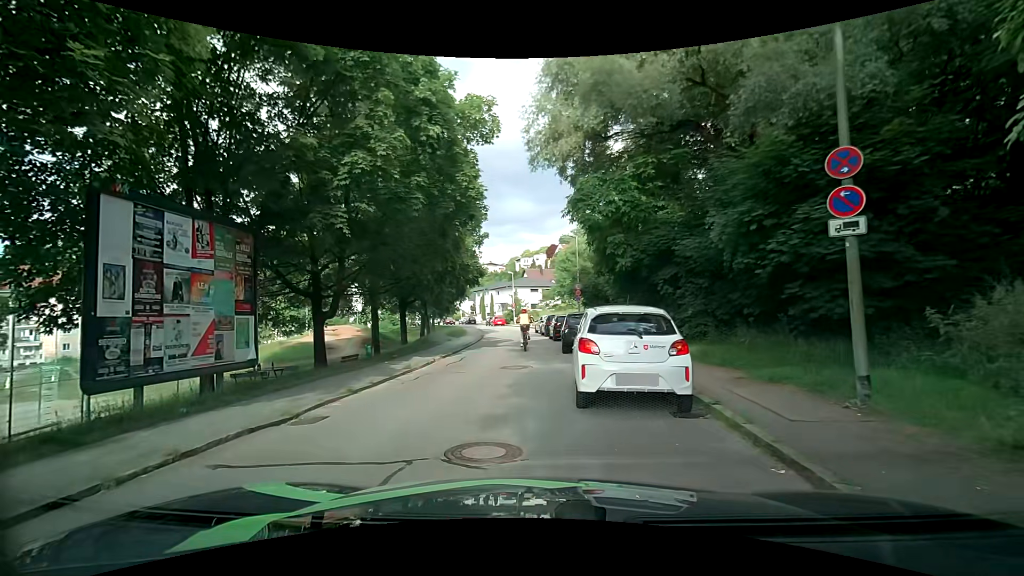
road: residential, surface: asphalt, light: Day
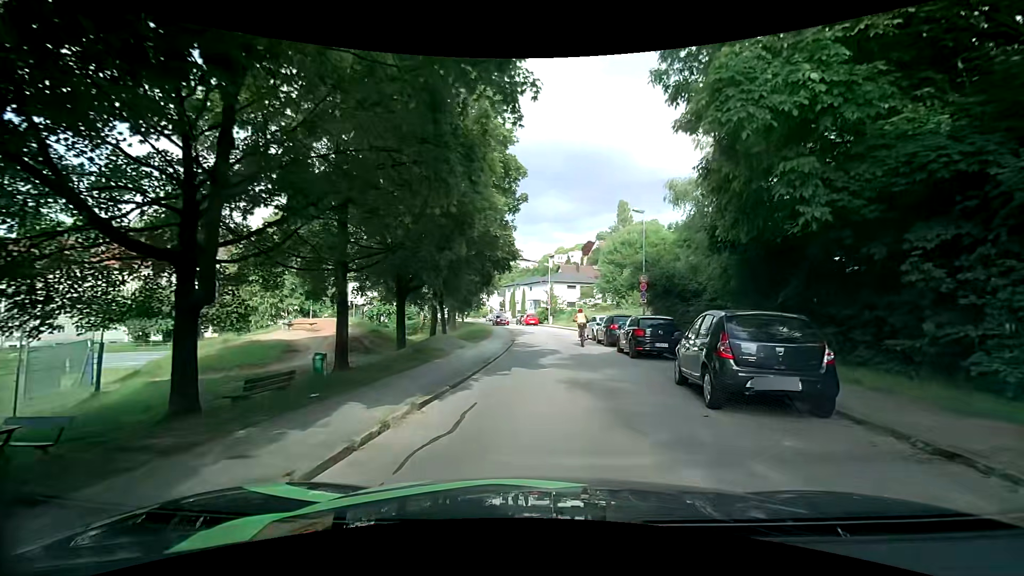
(-1.0, +10.7) m; -3°
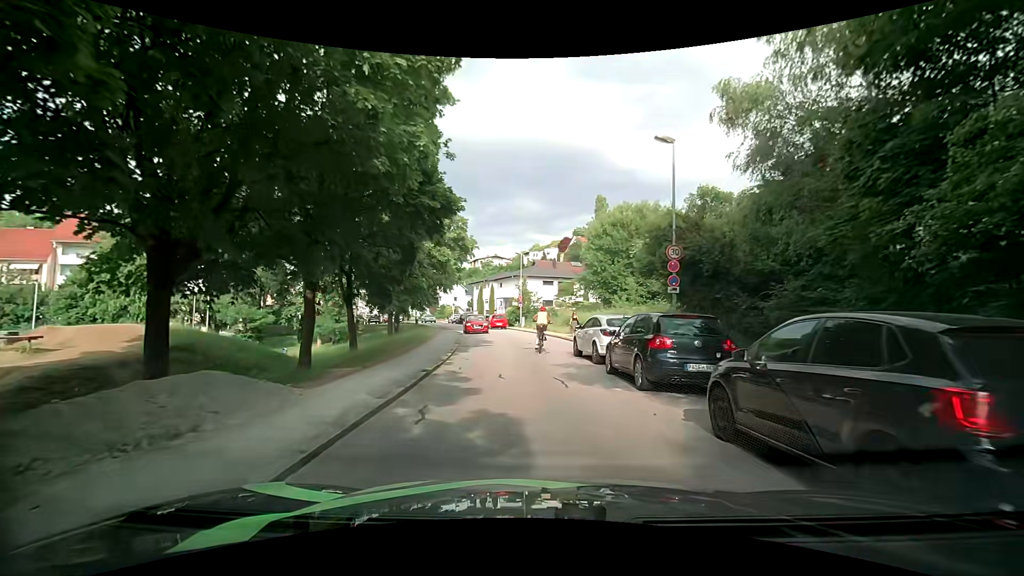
(+0.6, +13.6) m; +4°
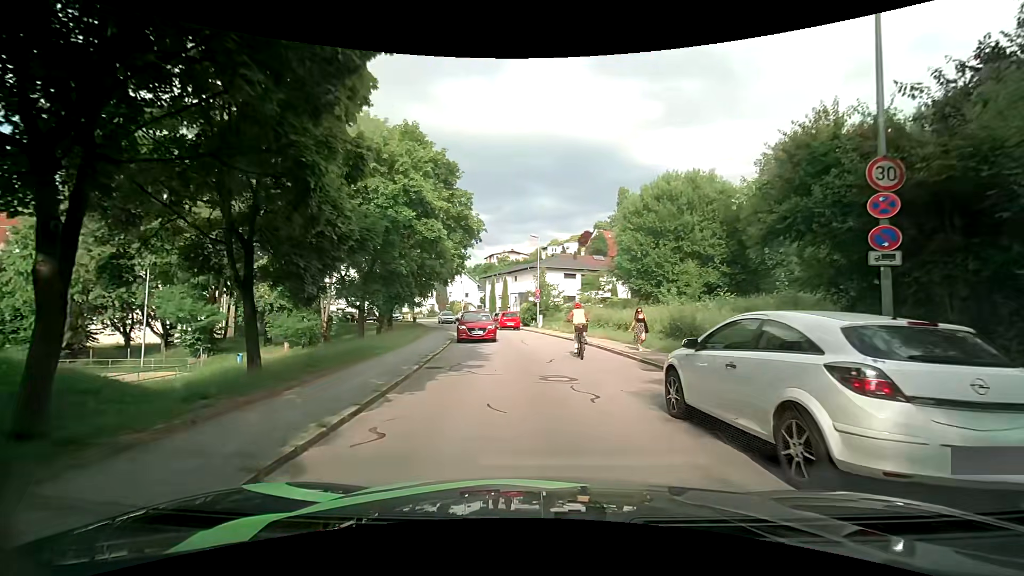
(-0.3, +10.1) m; -1°
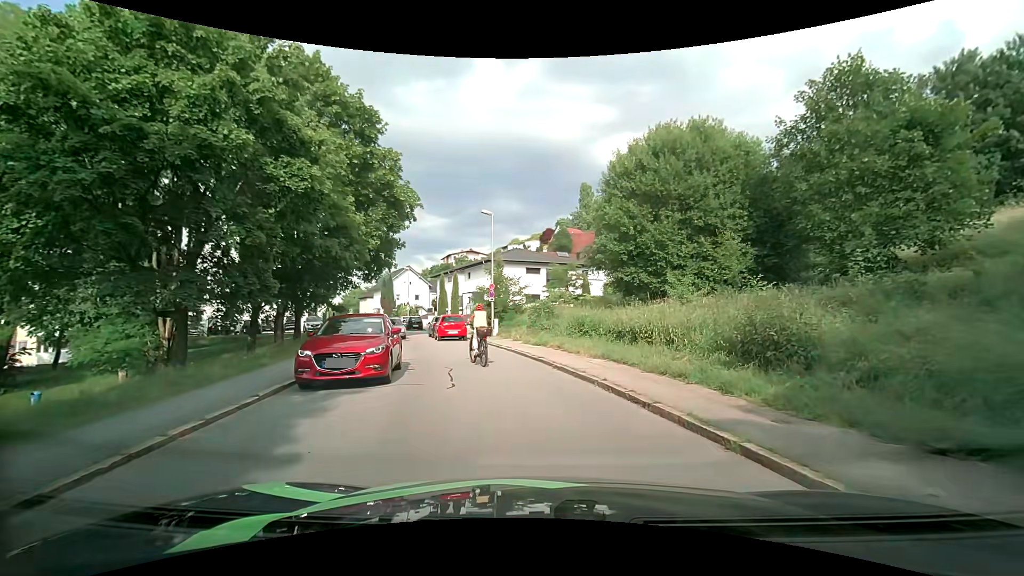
(+0.2, +11.1) m; +6°
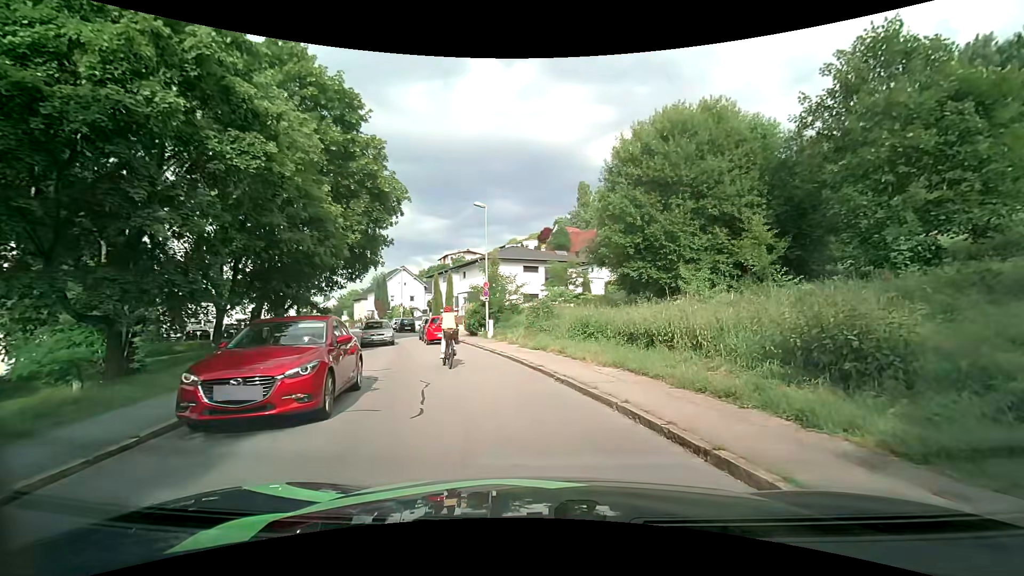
(-0.1, +2.5) m; -1°
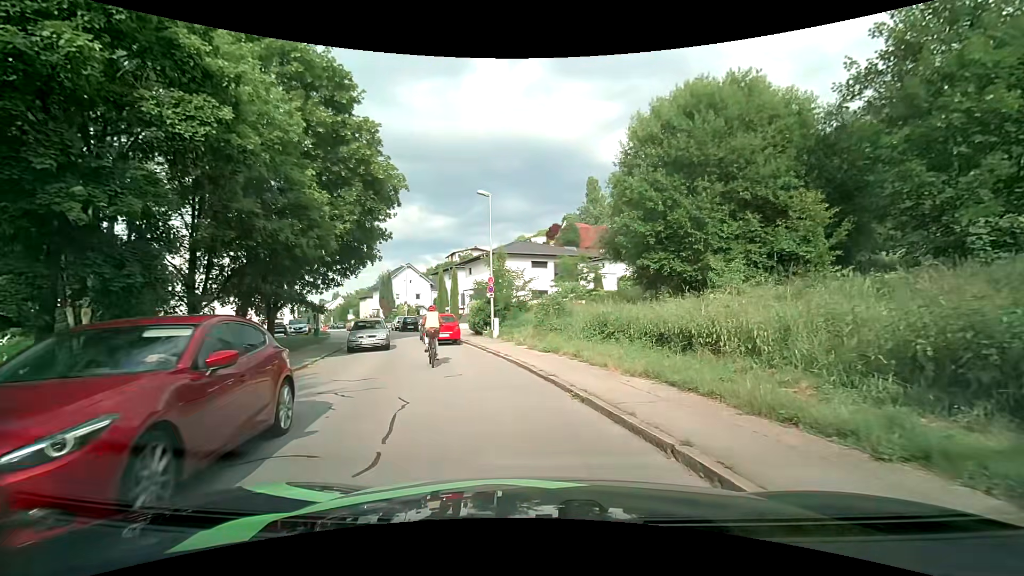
(0.0, +2.4) m; 0°
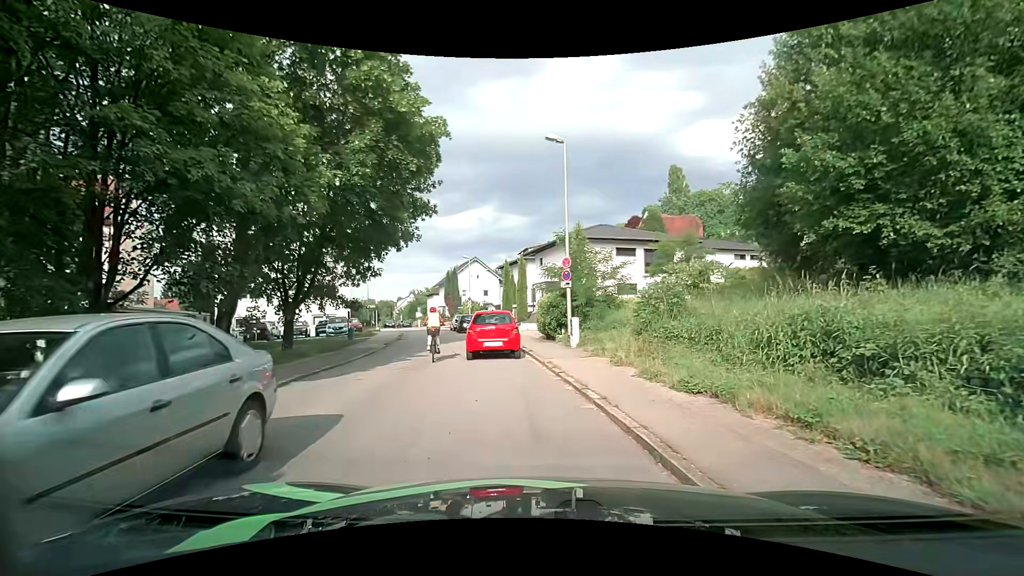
(-0.8, +8.4) m; -10°
